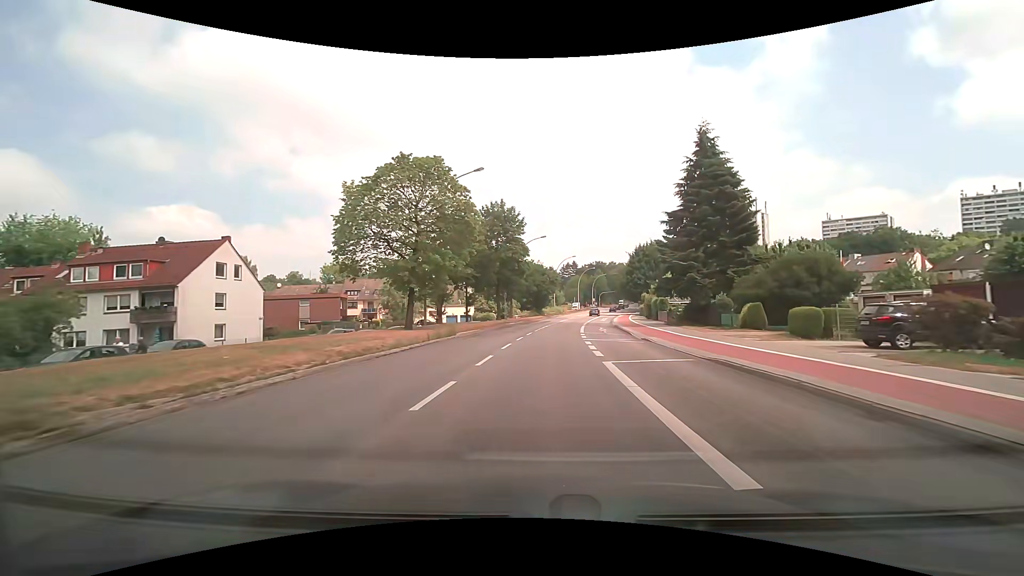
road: secondary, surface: asphalt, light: Day
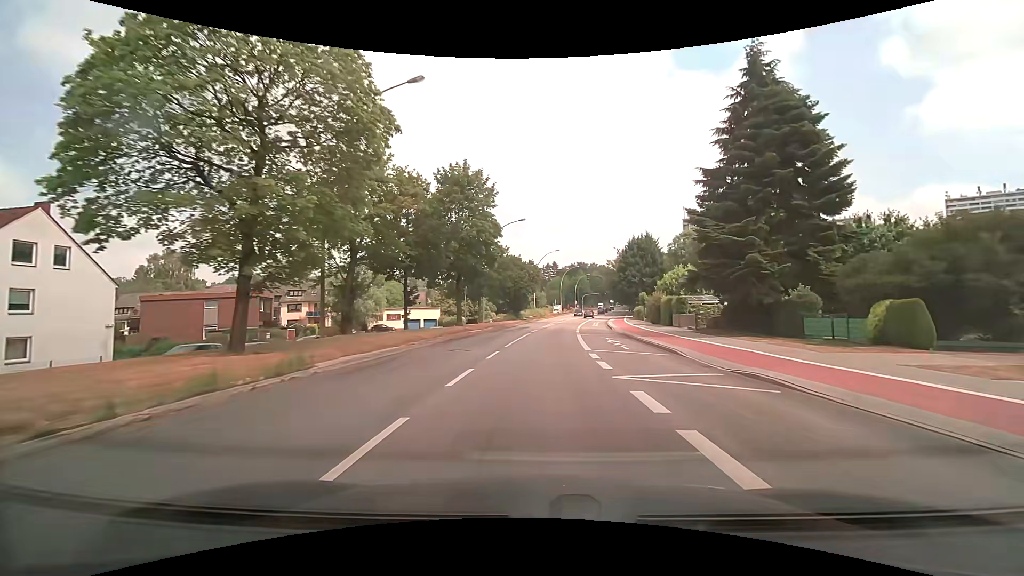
(+0.2, +15.4) m; +2°
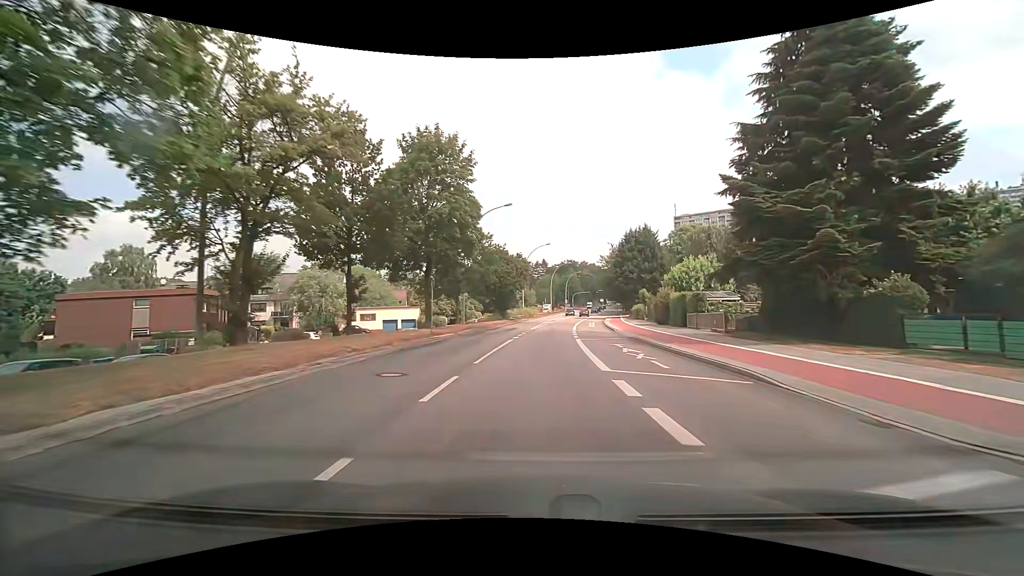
(+0.1, +7.7) m; +2°
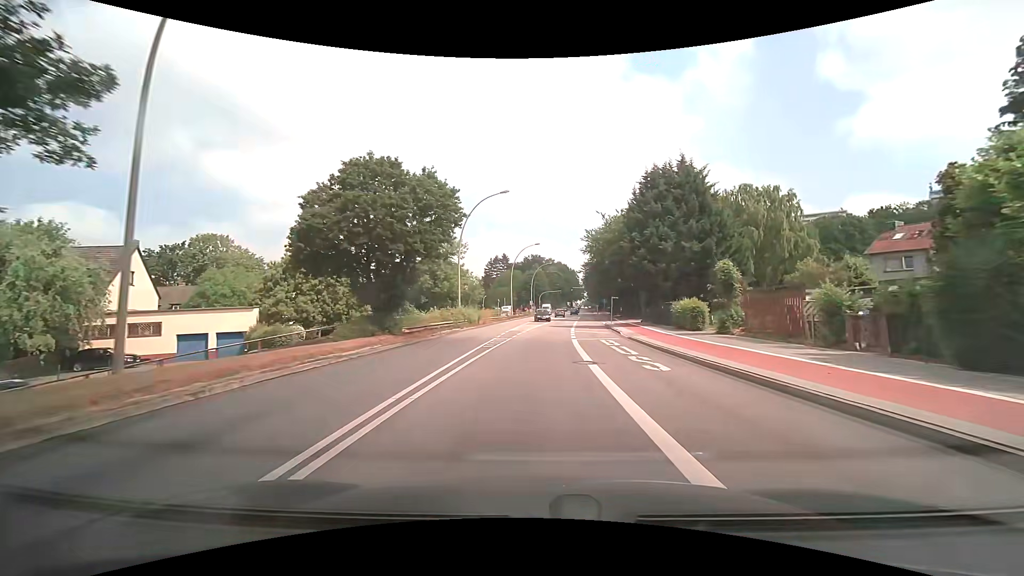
(+1.5, +38.1) m; +4°
(0, +10) (0, +20) (+1, +30) (+1, +40) (+2, +50) (+3, +60) (+4, +70) (+5, +80) (+6, +90) (+8, +100) m
